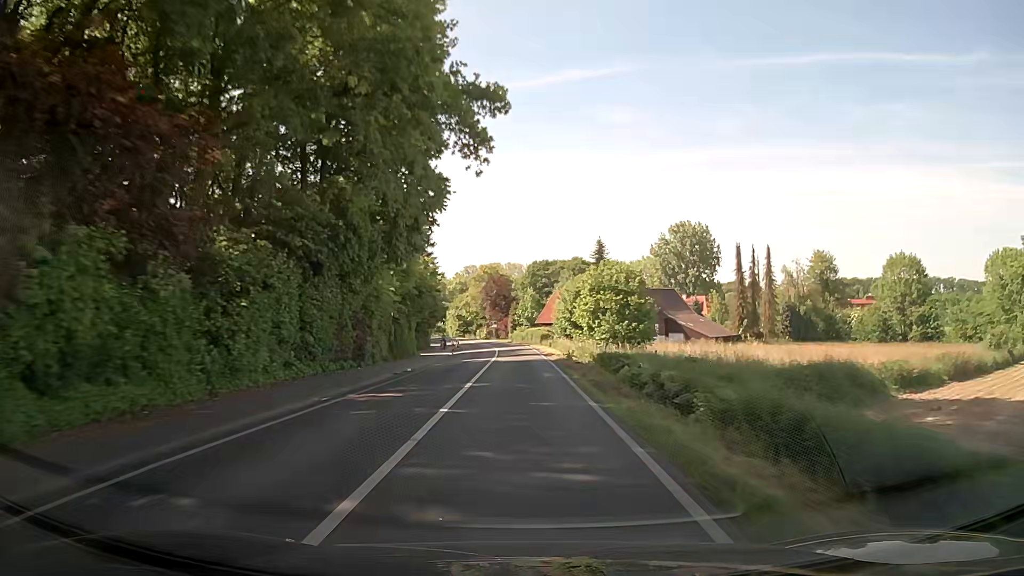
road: secondary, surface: asphalt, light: Day
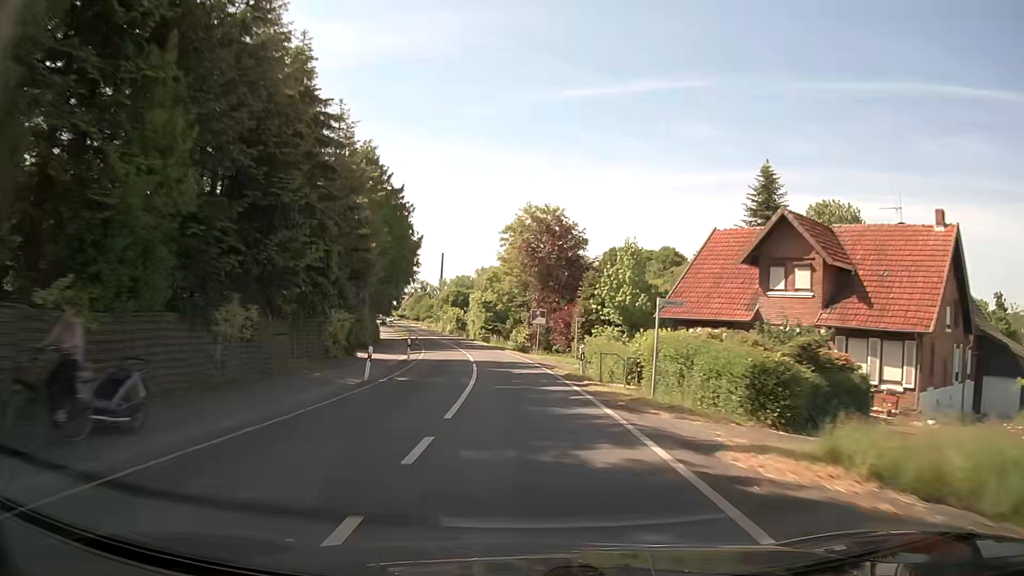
(-1.8, +61.0) m; -5°
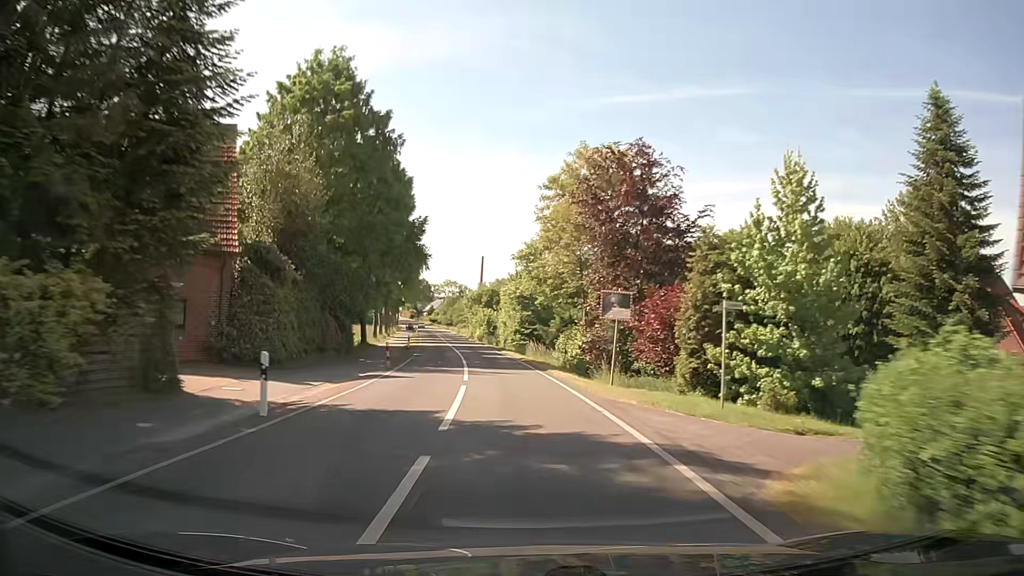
(-0.6, +22.5) m; -3°
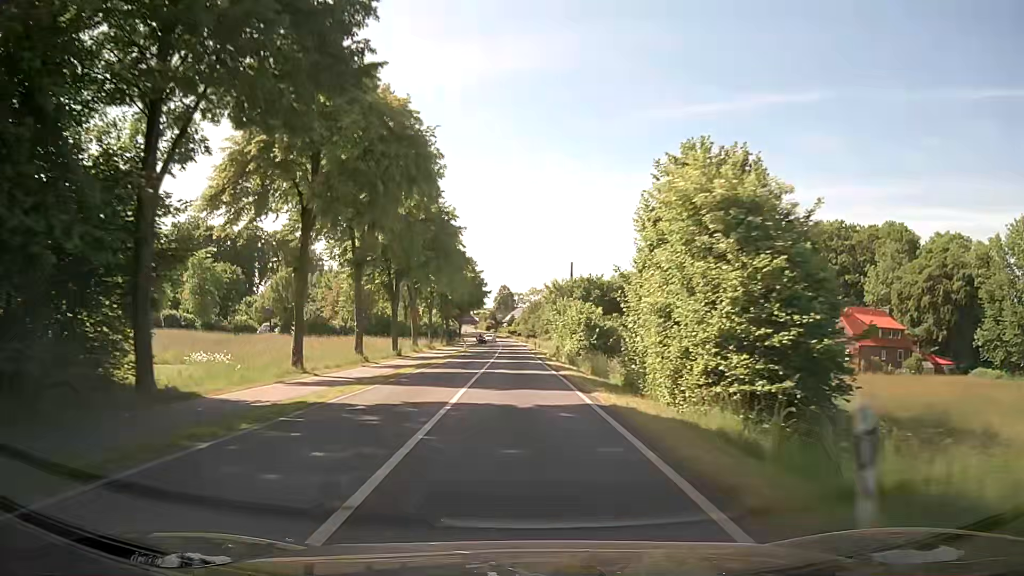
(-3.3, +44.9) m; -8°
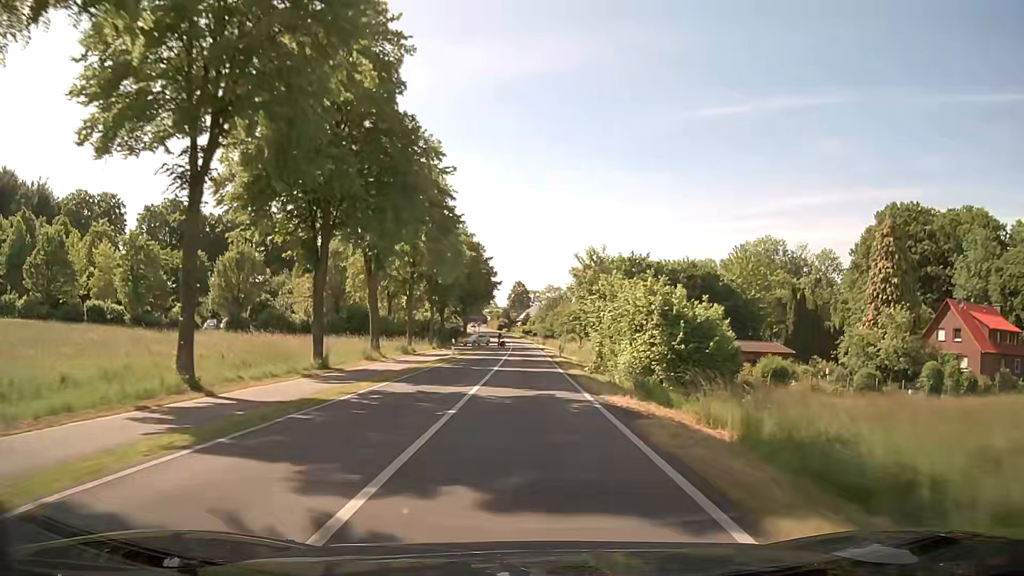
(-0.3, +22.4) m; -1°
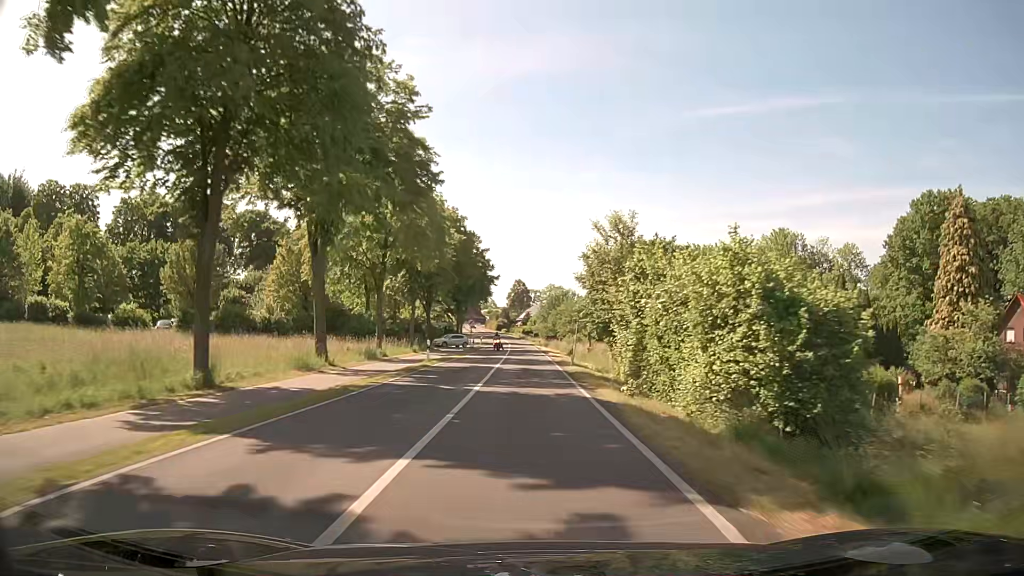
(0.0, +11.2) m; 0°
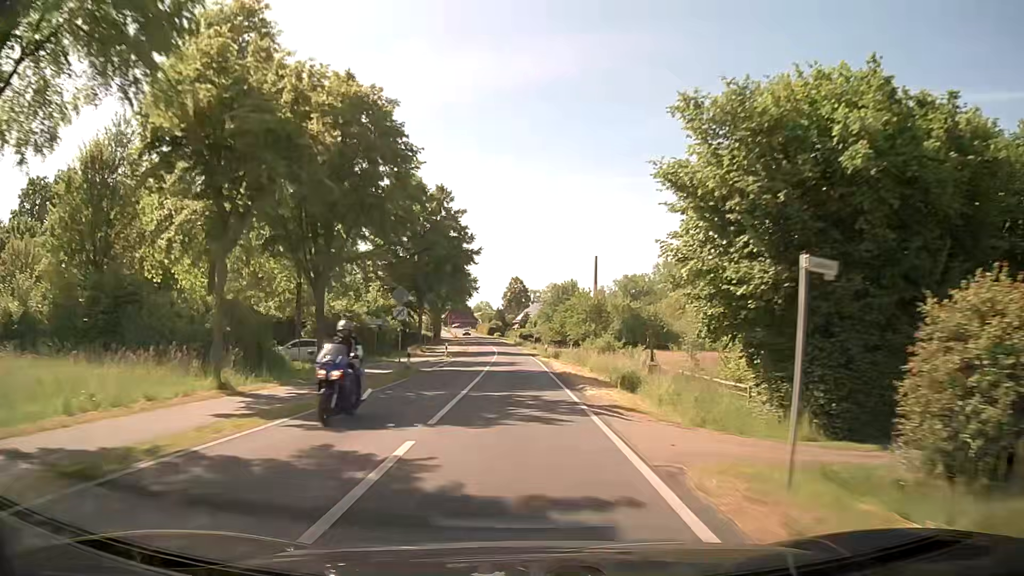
(+0.2, +34.4) m; +1°
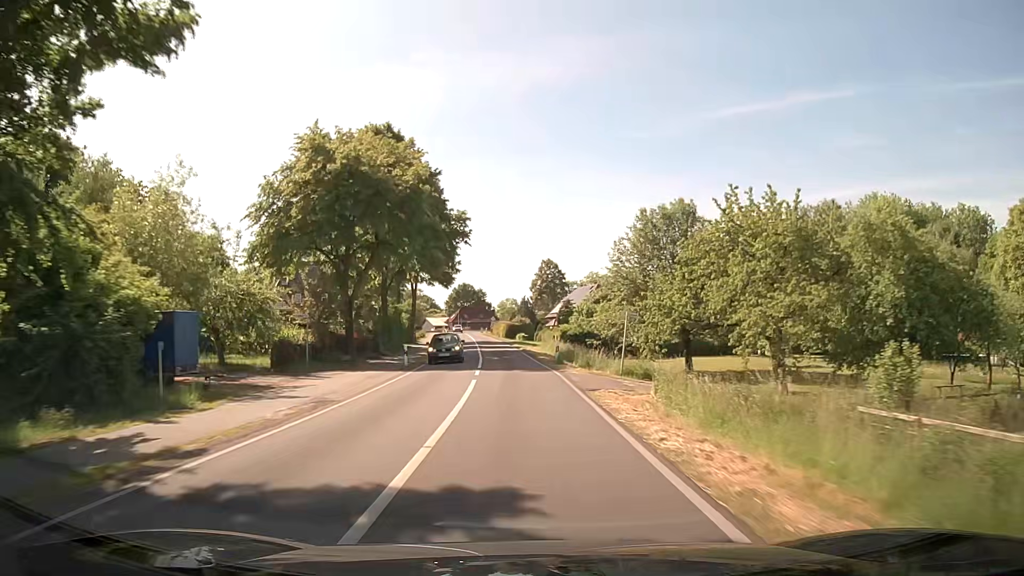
(-2.0, +60.2) m; -3°
(0, +10) (0, +20) (-1, +30) (-2, +40) (-2, +50) (-3, +60) (-4, +70) (-5, +80) (-7, +90) (-8, +100) m
